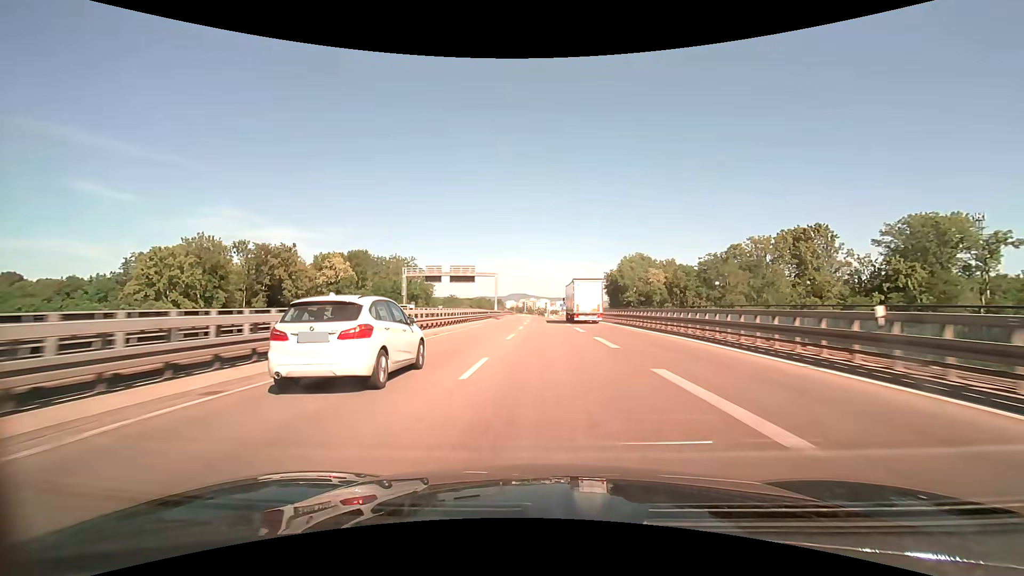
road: trunk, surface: asphalt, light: Day
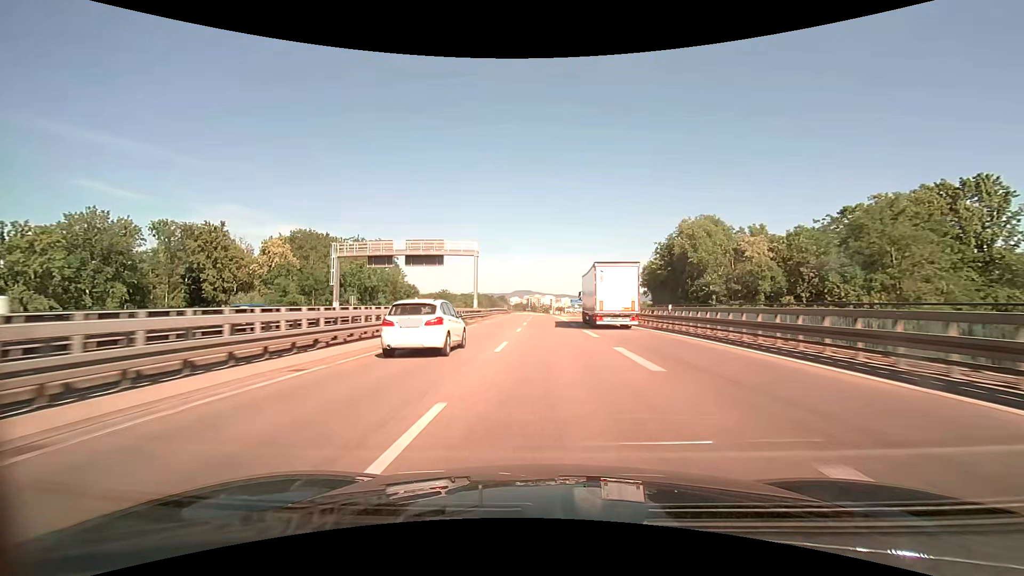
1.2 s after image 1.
(-0.1, +30.5) m; 0°
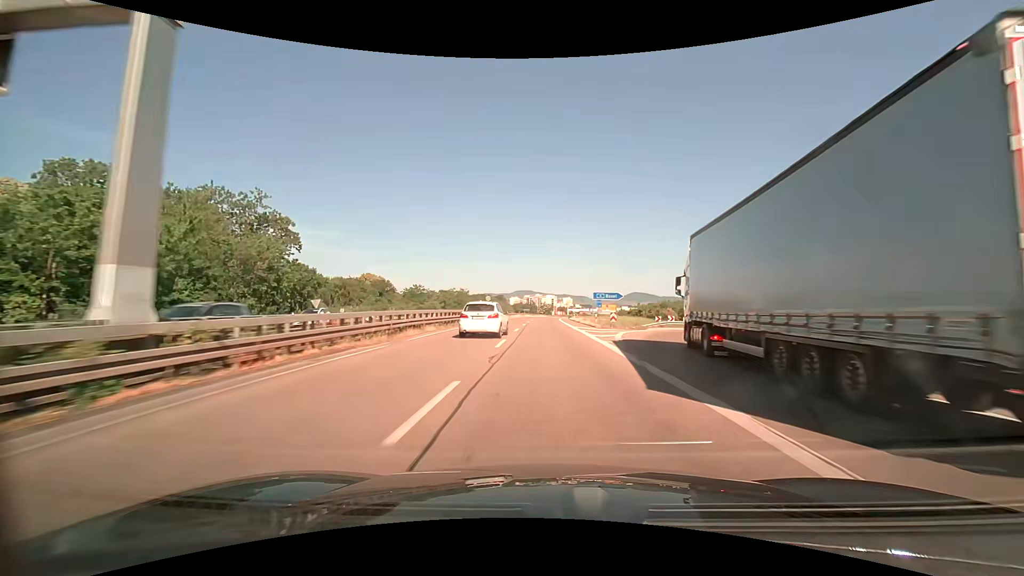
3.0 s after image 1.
(-0.1, +46.3) m; 0°
